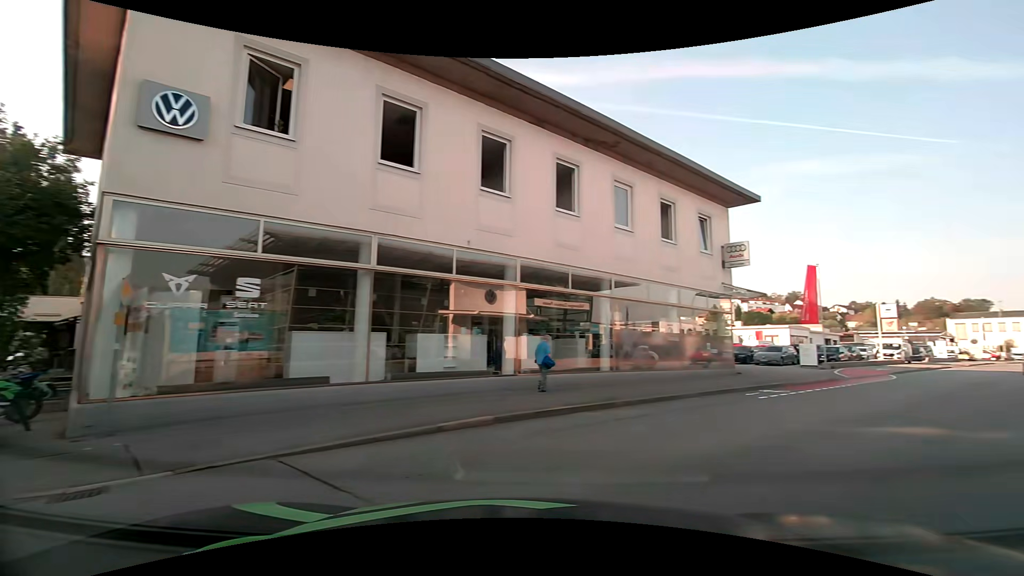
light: Day
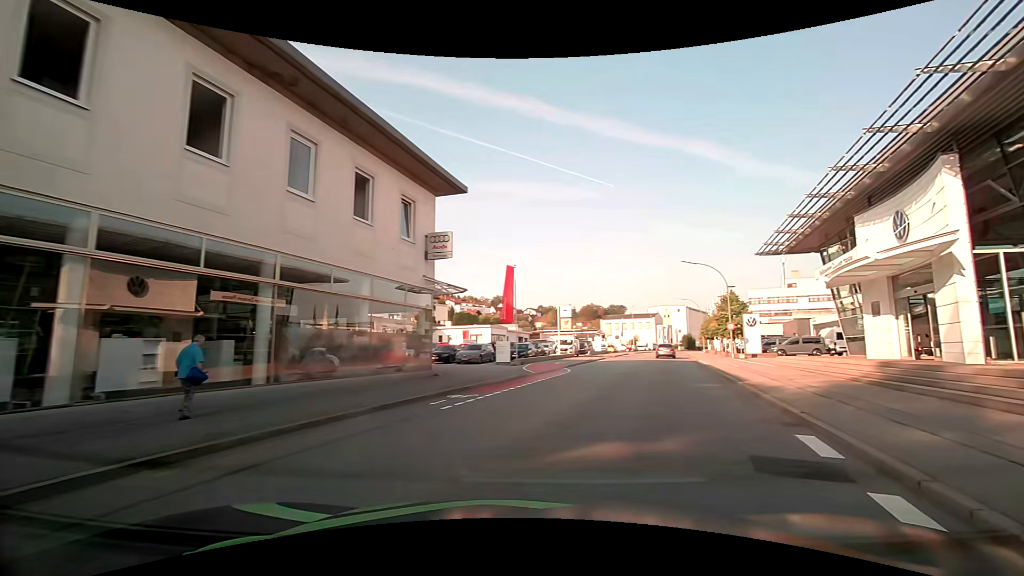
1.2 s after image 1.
(+1.3, +4.1) m; +30°
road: tertiary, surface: asphalt
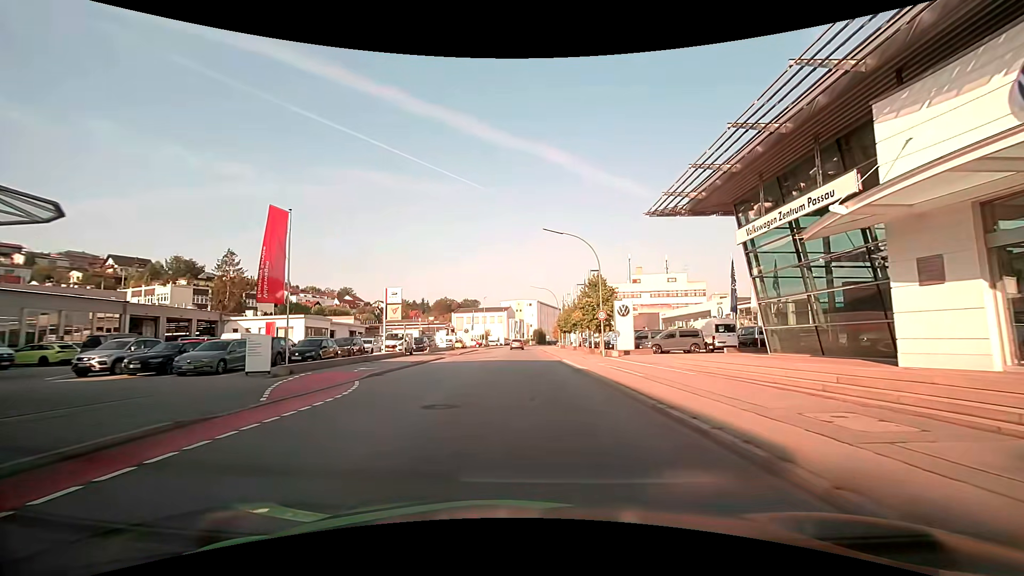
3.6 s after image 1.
(+2.4, +13.3) m; +15°
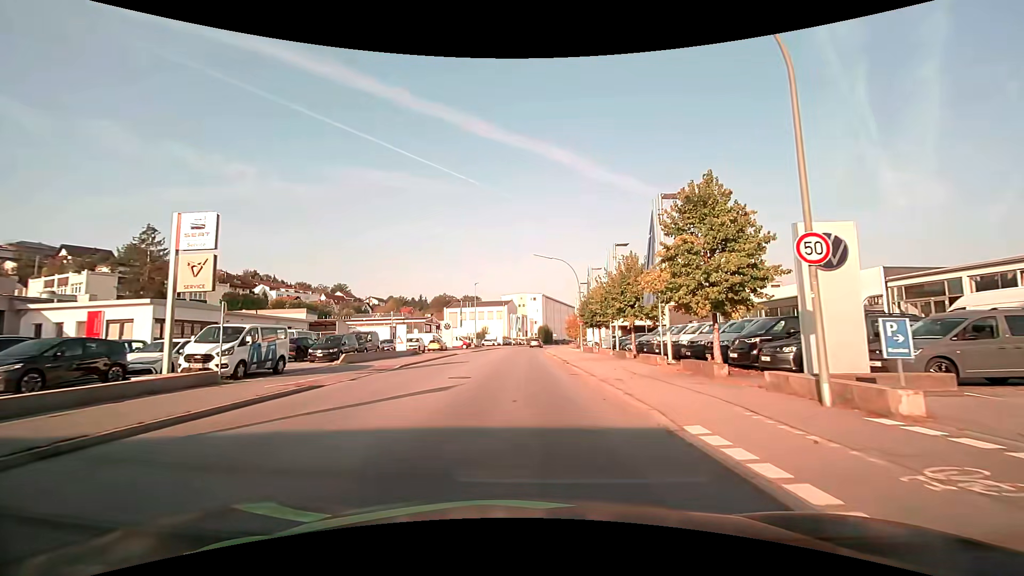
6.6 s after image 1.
(-0.1, +24.7) m; -1°
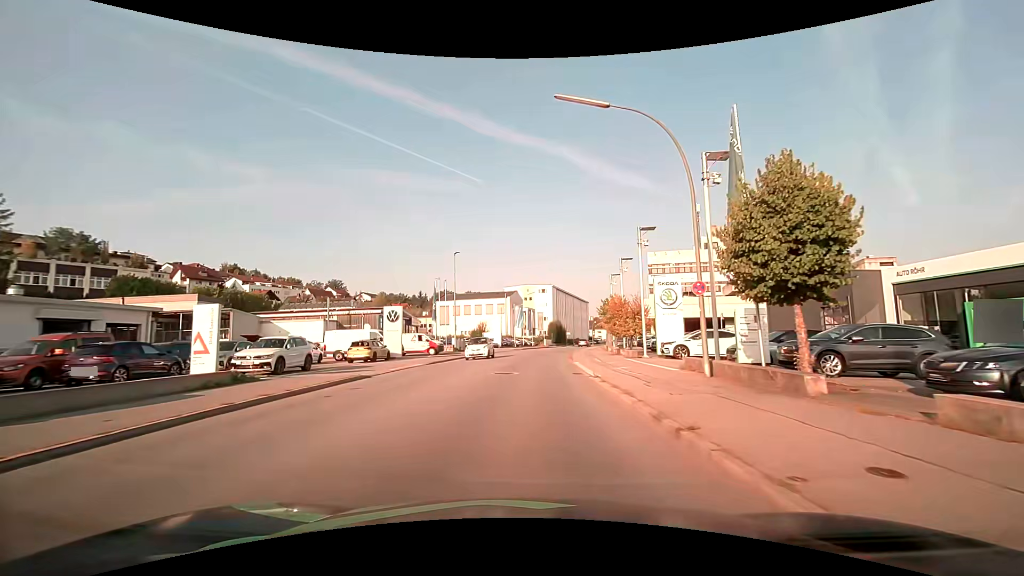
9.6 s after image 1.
(0.0, +28.9) m; 0°
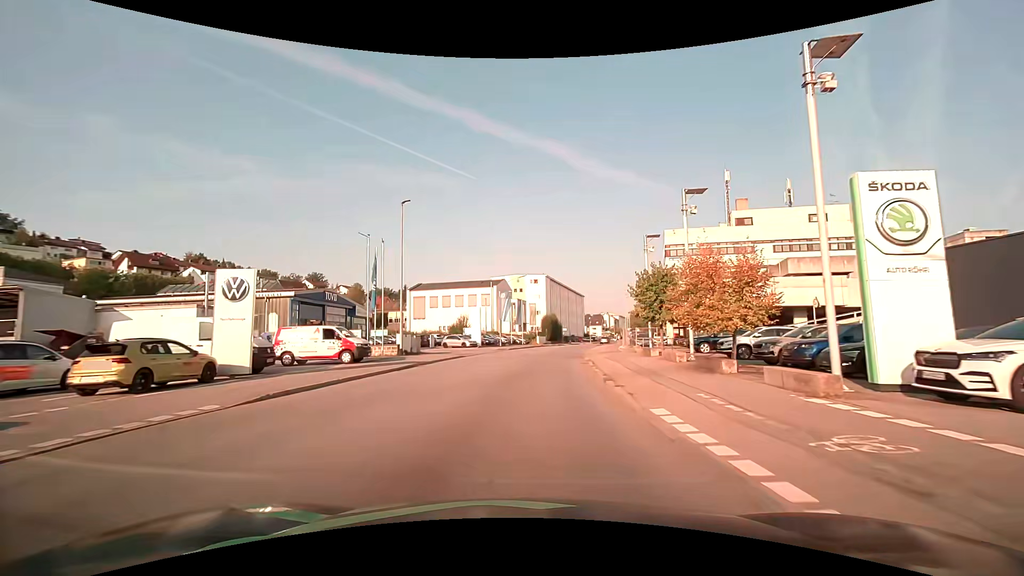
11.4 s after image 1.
(+0.1, +18.6) m; 0°
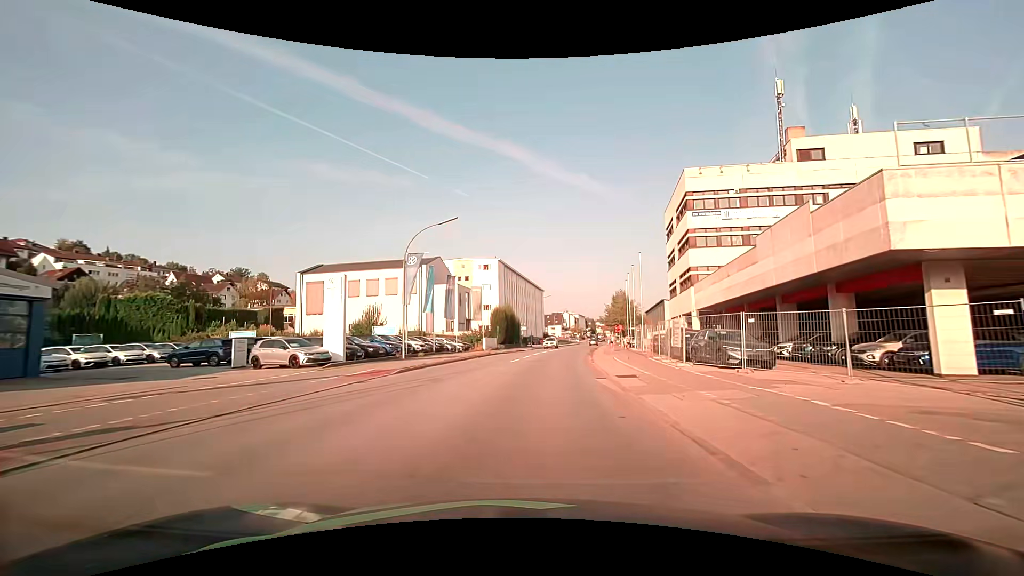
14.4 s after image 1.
(+1.7, +31.4) m; +6°
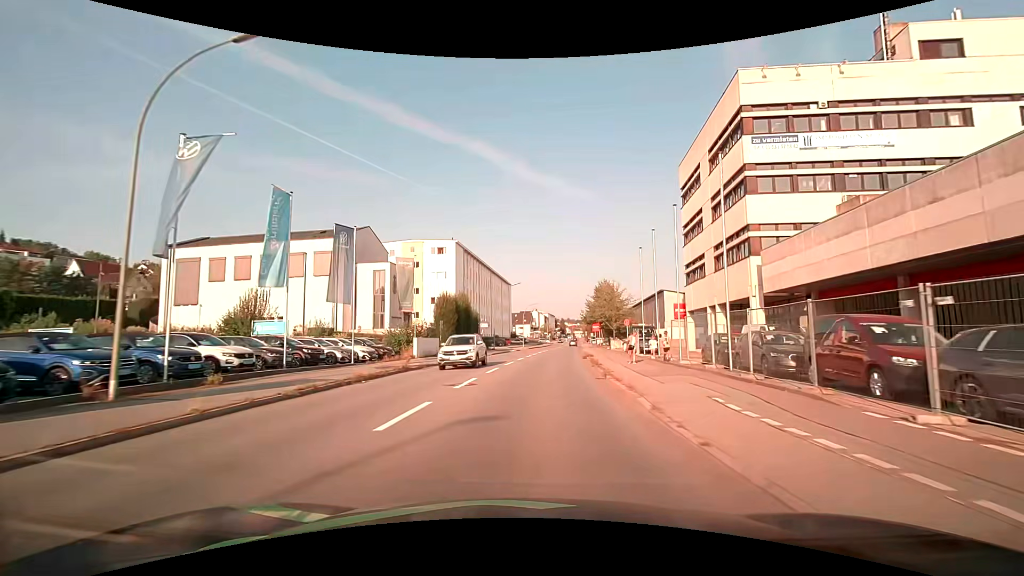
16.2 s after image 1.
(+0.7, +20.1) m; +4°
(0, +10) (+1, +20) (+1, +30) (+2, +40) (+3, +50) (+4, +60) (+5, +70) (+6, +80) (+7, +90) (+8, +100) m
